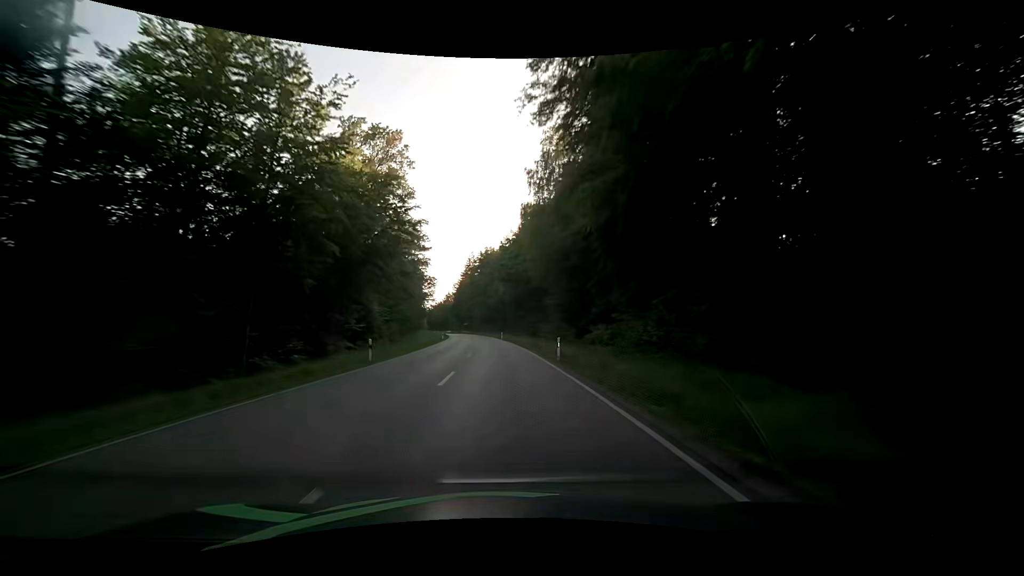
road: secondary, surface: asphalt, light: Day
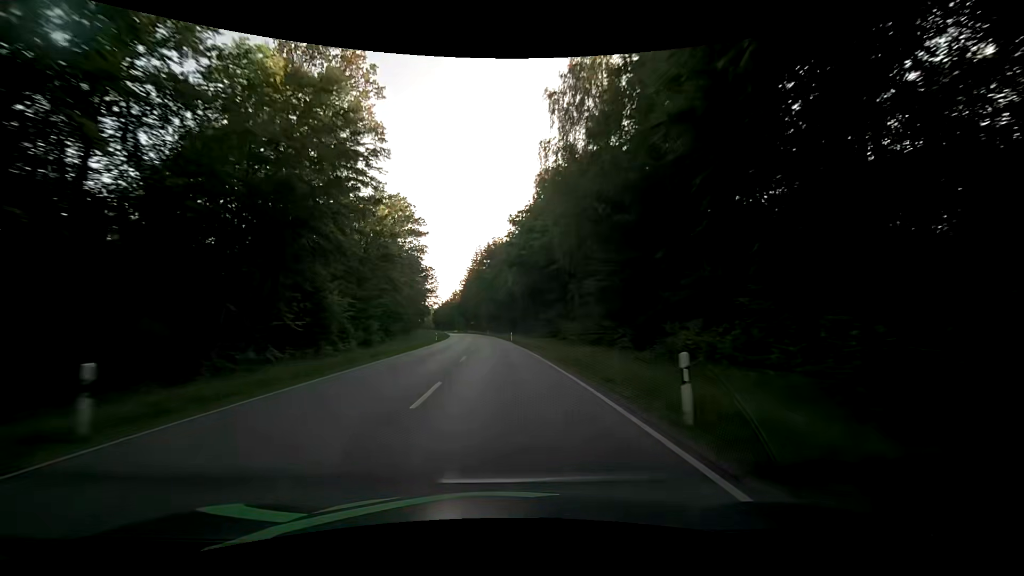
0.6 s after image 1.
(-0.2, +15.8) m; -1°
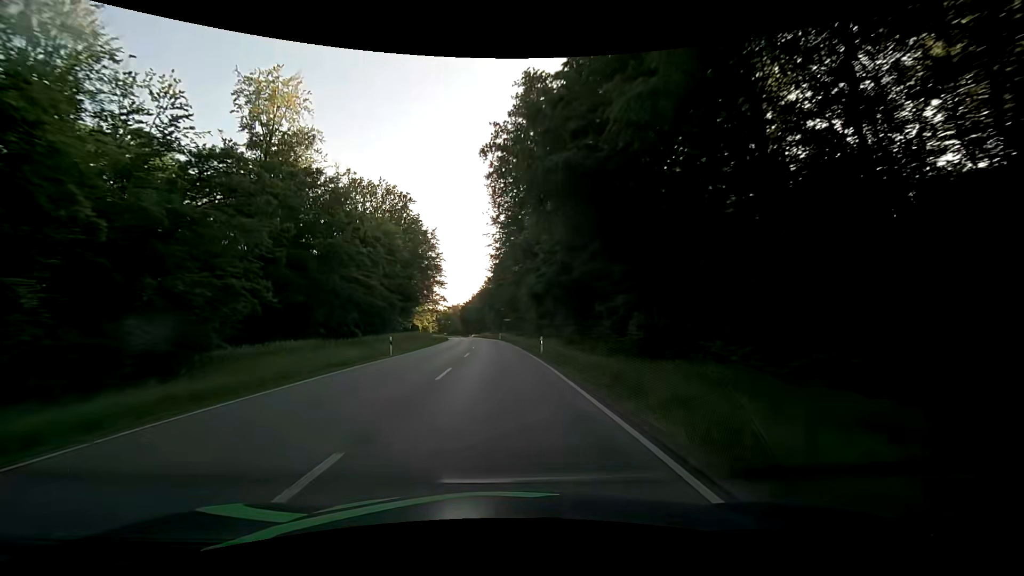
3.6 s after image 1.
(-4.2, +79.0) m; -5°
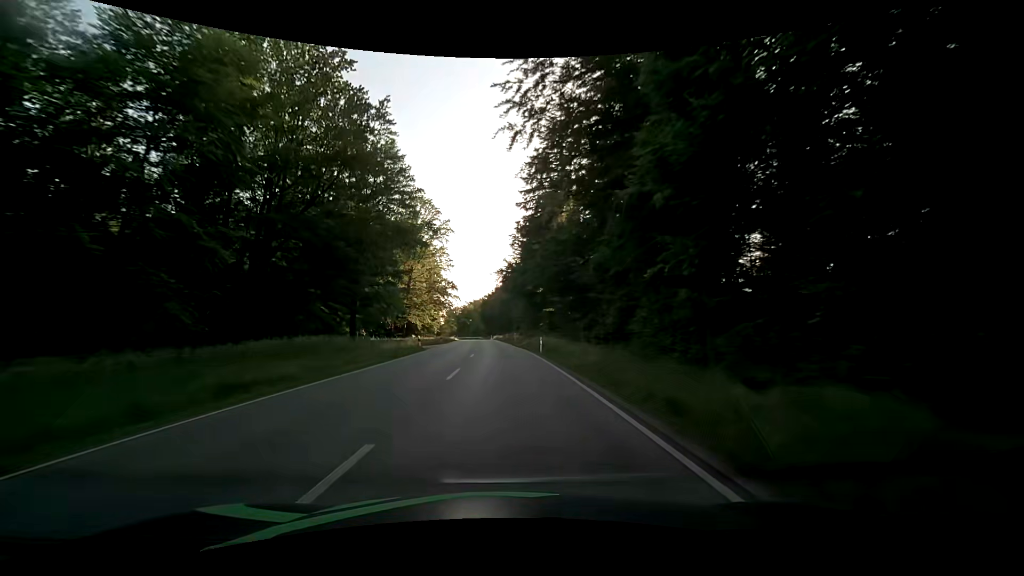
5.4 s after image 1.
(-1.4, +47.5) m; -3°
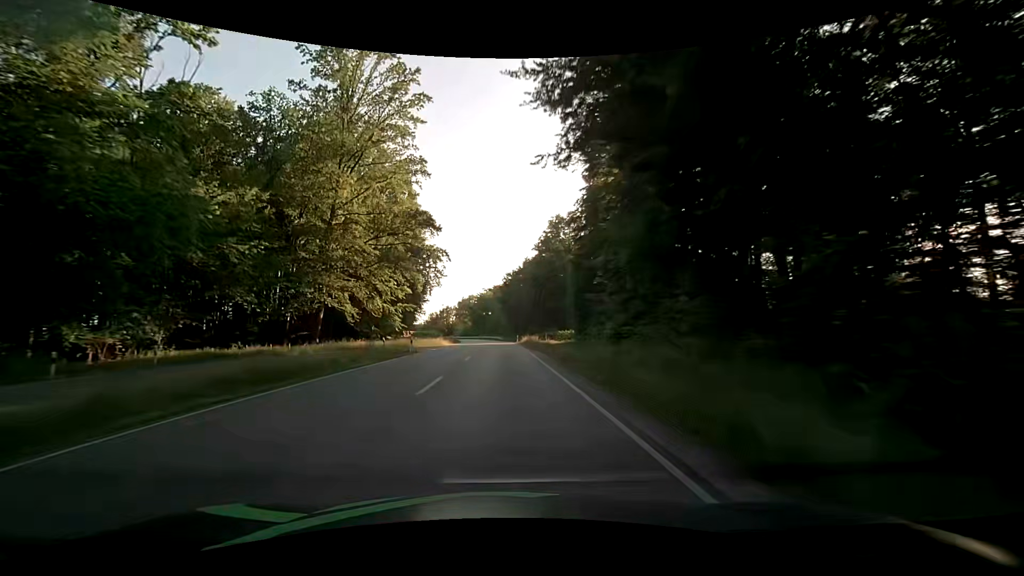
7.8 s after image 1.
(-2.5, +63.5) m; -4°
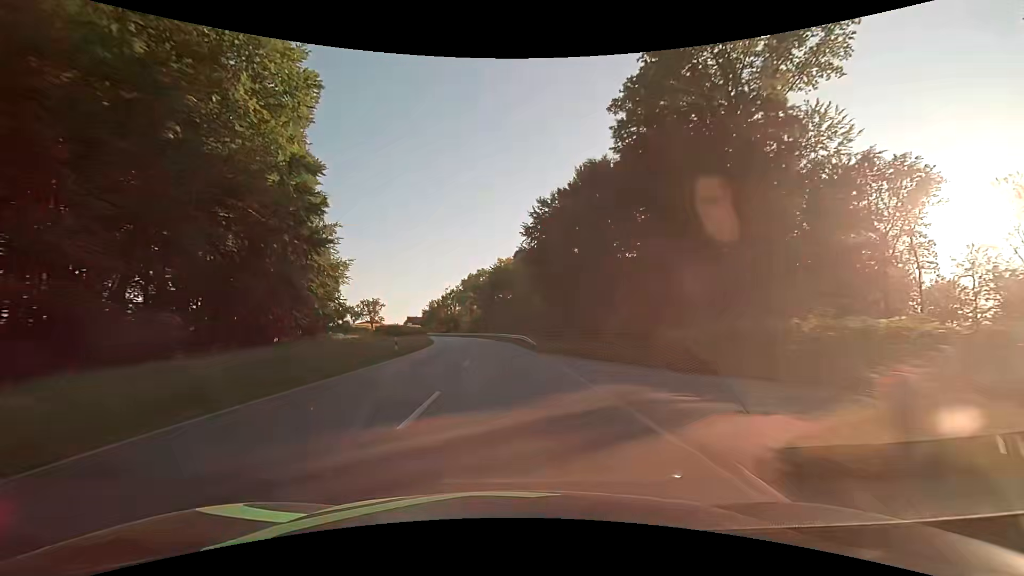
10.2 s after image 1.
(-1.0, +63.6) m; -2°
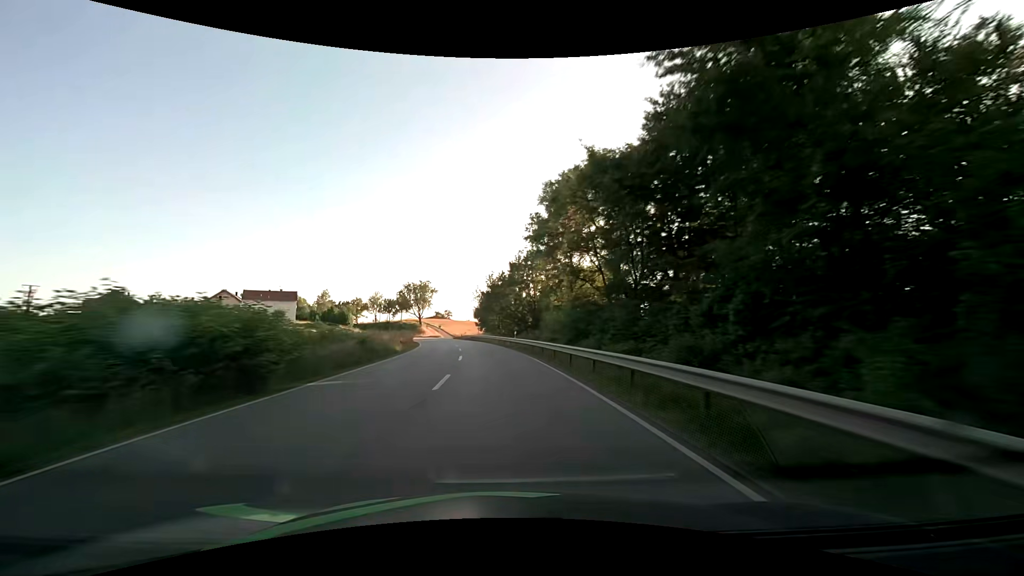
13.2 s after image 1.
(-7.1, +79.0) m; -11°
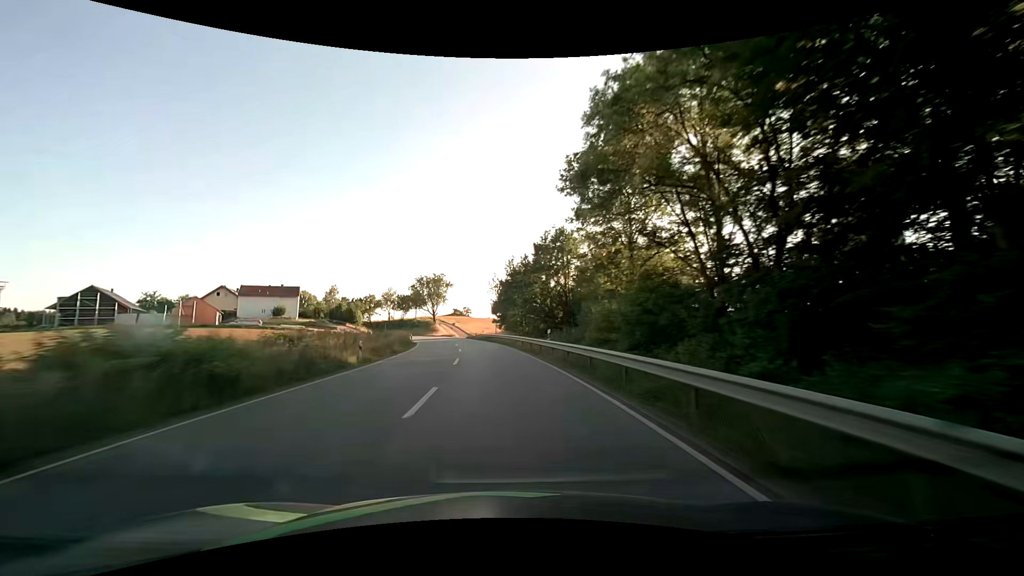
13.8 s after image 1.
(-0.3, +15.8) m; -2°
(0, +10) (-1, +20) (-1, +30) (-2, +40) (-4, +50) (-6, +60) (-8, +69) (-10, +79) (-12, +89) (-15, +98) m
